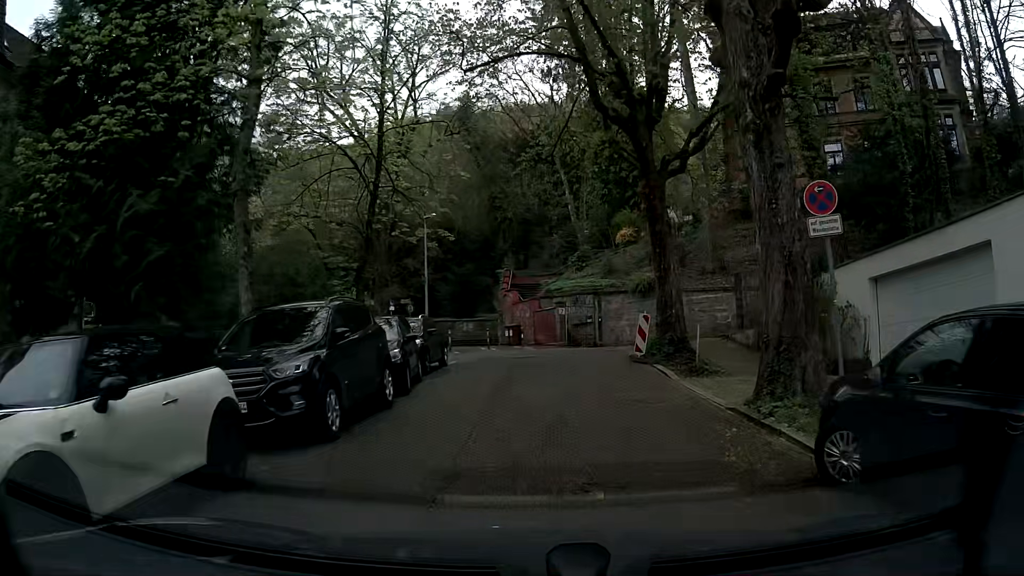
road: residential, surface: asphalt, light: Day
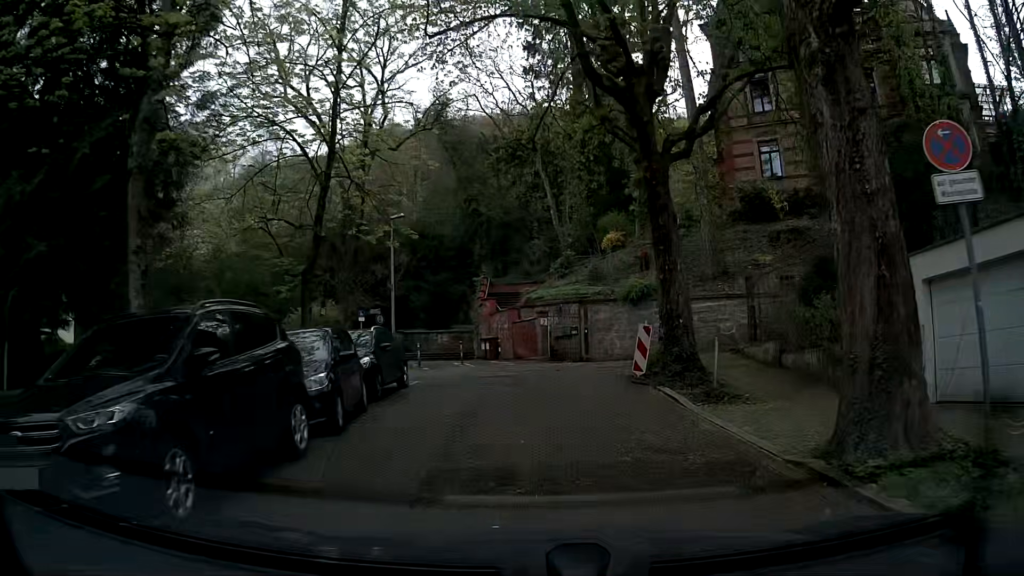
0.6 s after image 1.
(+0.1, +3.2) m; +2°
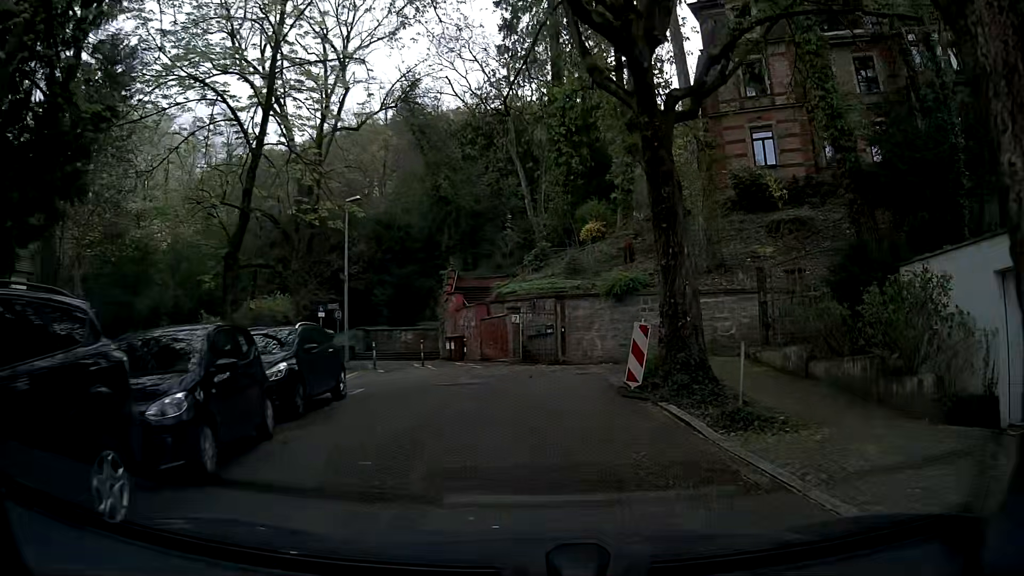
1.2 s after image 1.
(0.0, +3.1) m; +2°
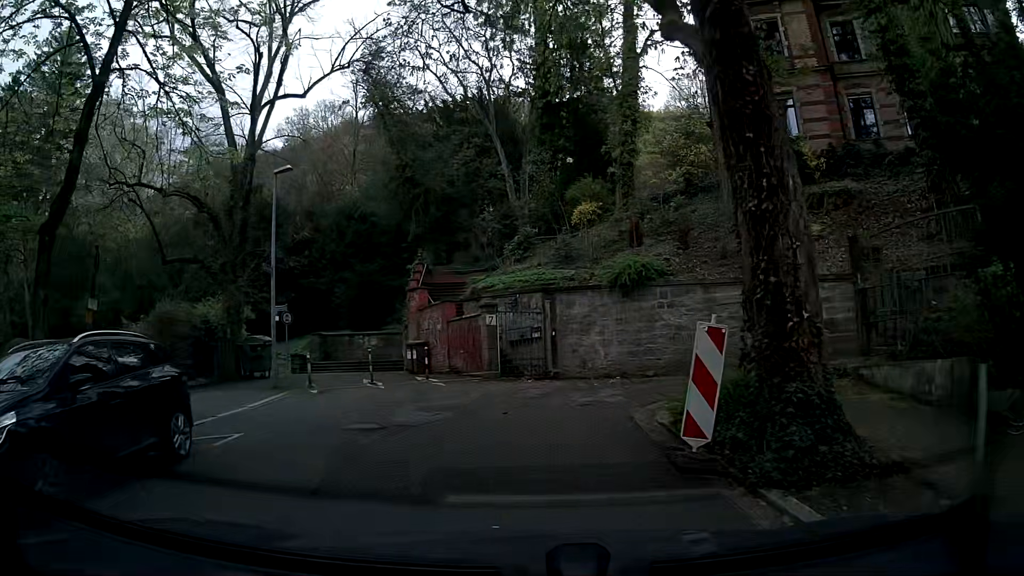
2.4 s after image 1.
(+0.1, +5.6) m; 0°
